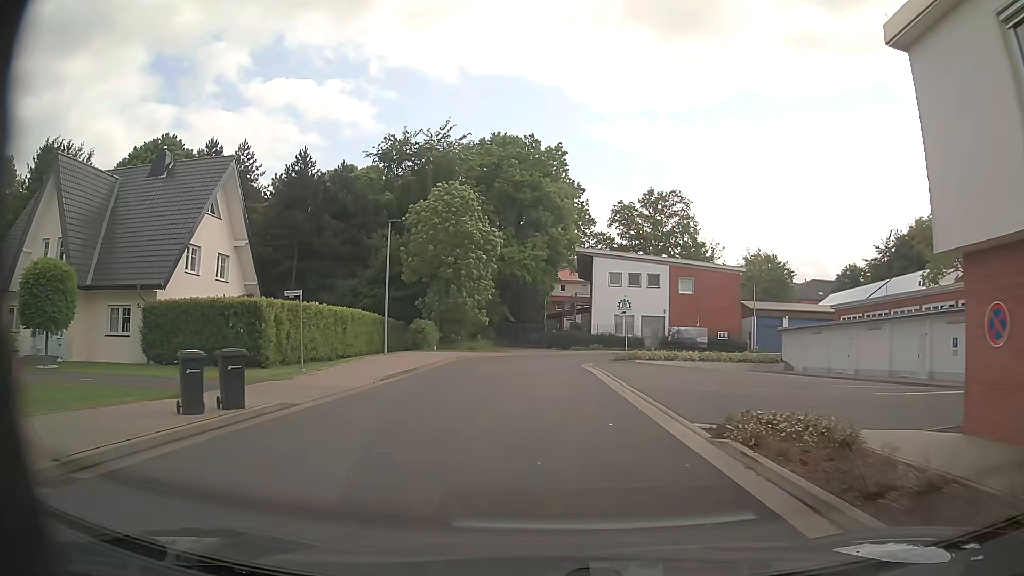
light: Day
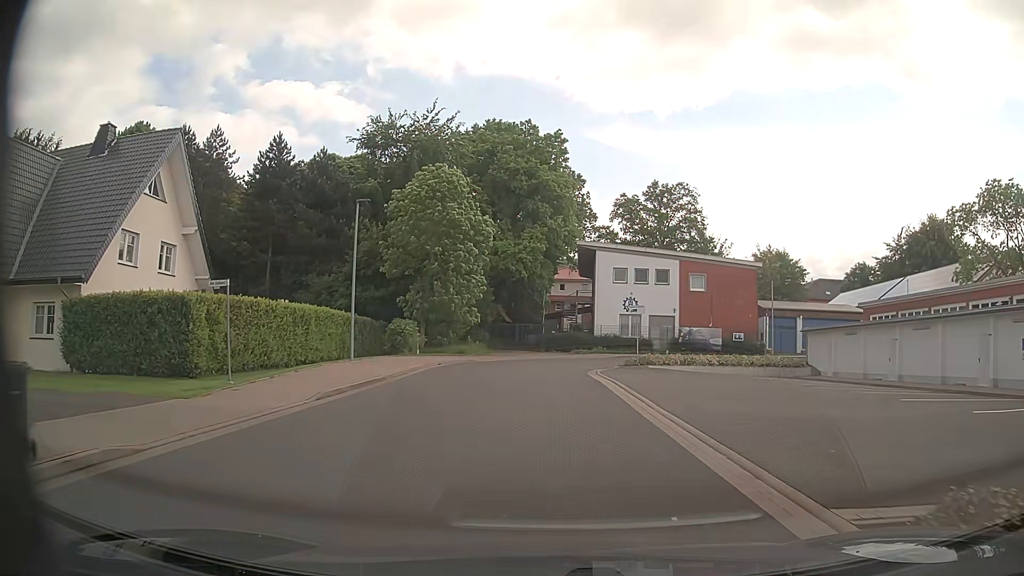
(0.0, +5.2) m; 0°
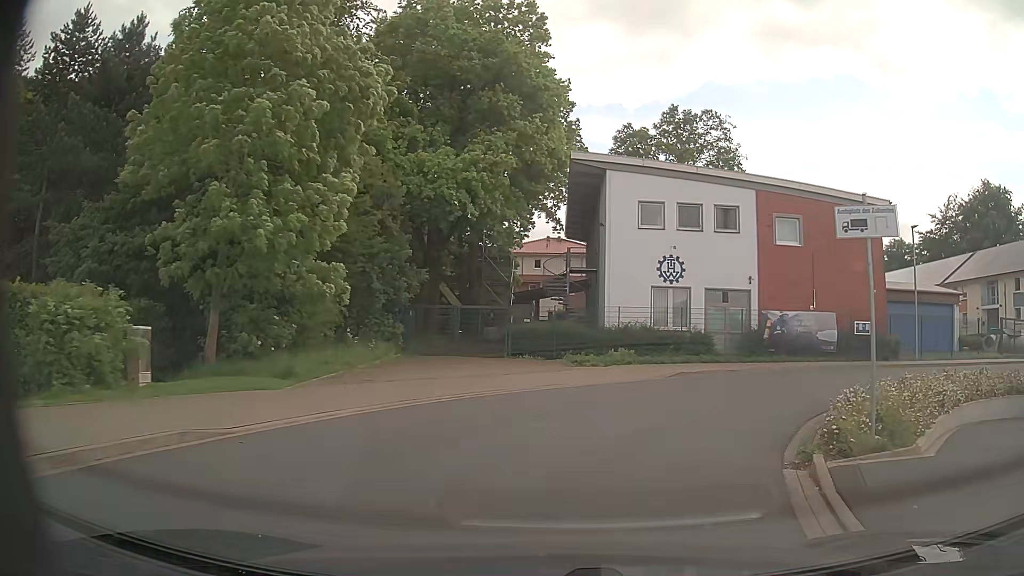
(+0.2, +24.8) m; +2°
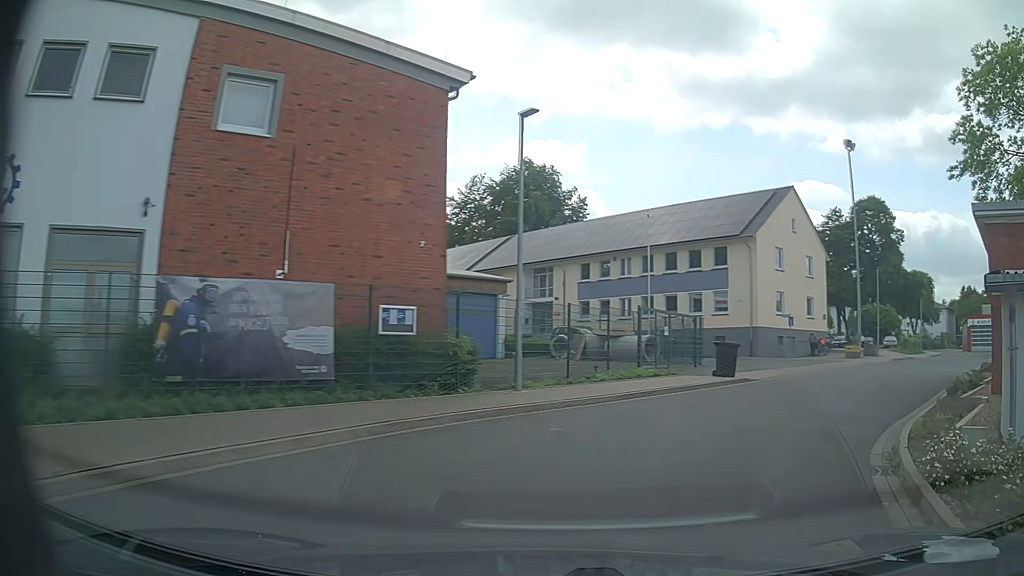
(+5.4, +16.3) m; +43°
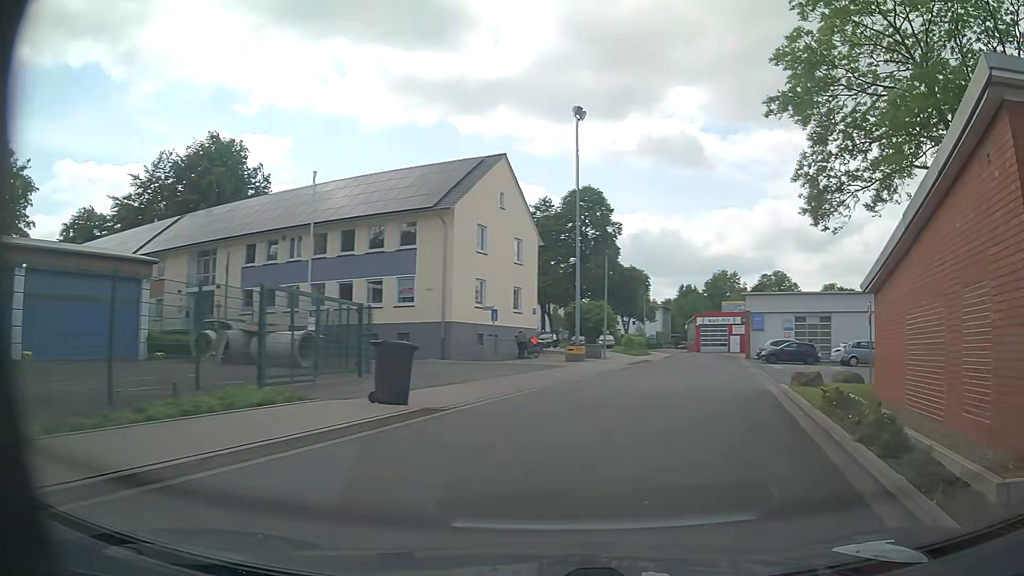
(+2.0, +8.5) m; +25°
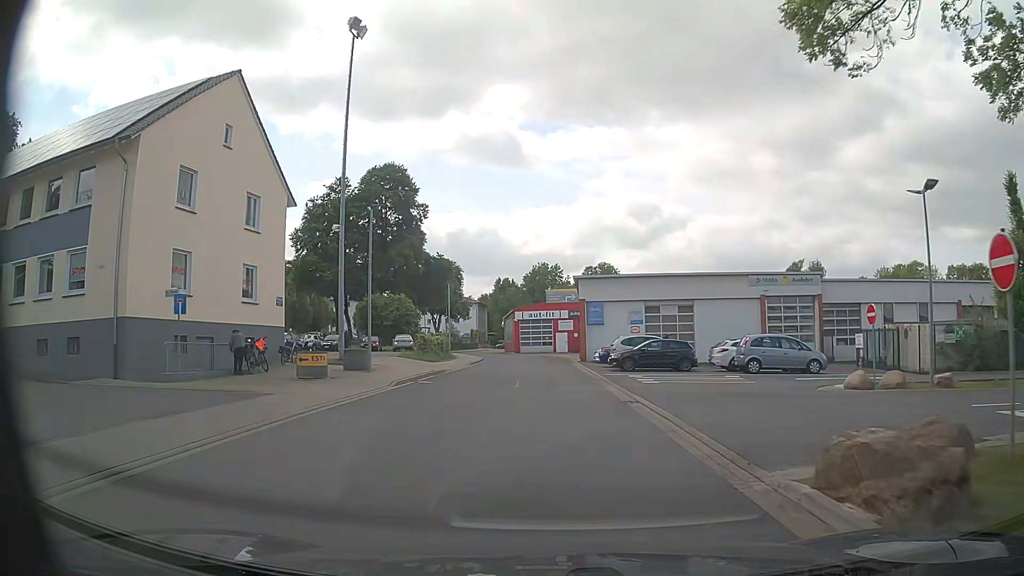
(+2.9, +13.5) m; +17°
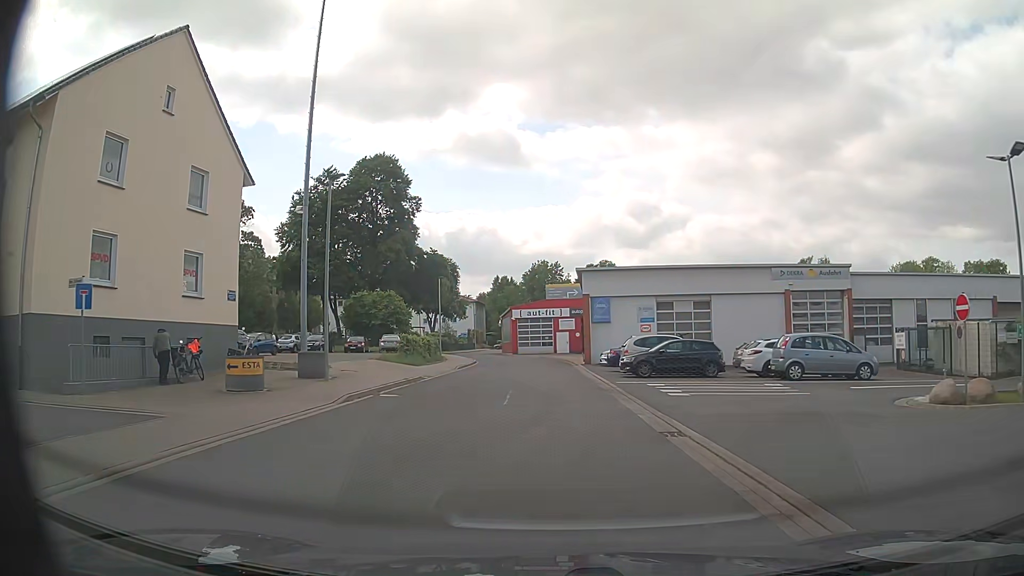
(0.0, +4.9) m; 0°
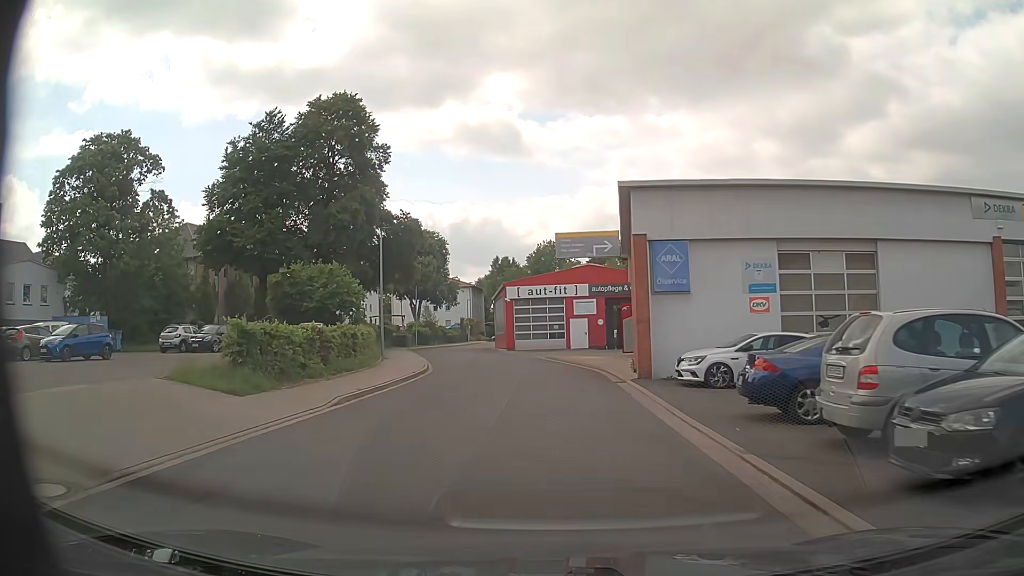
(-0.3, +20.3) m; -1°
